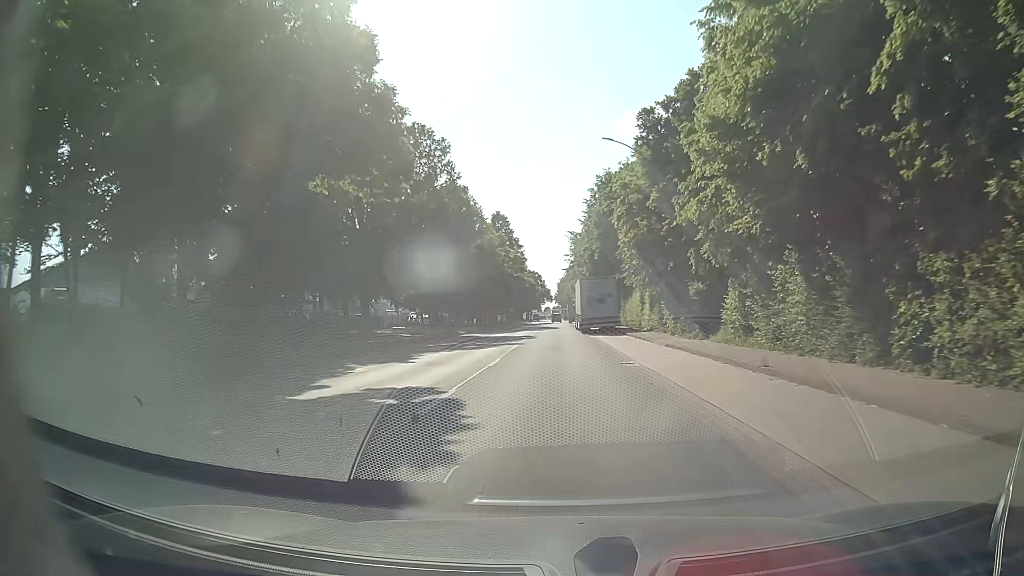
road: tertiary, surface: asphalt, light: Day
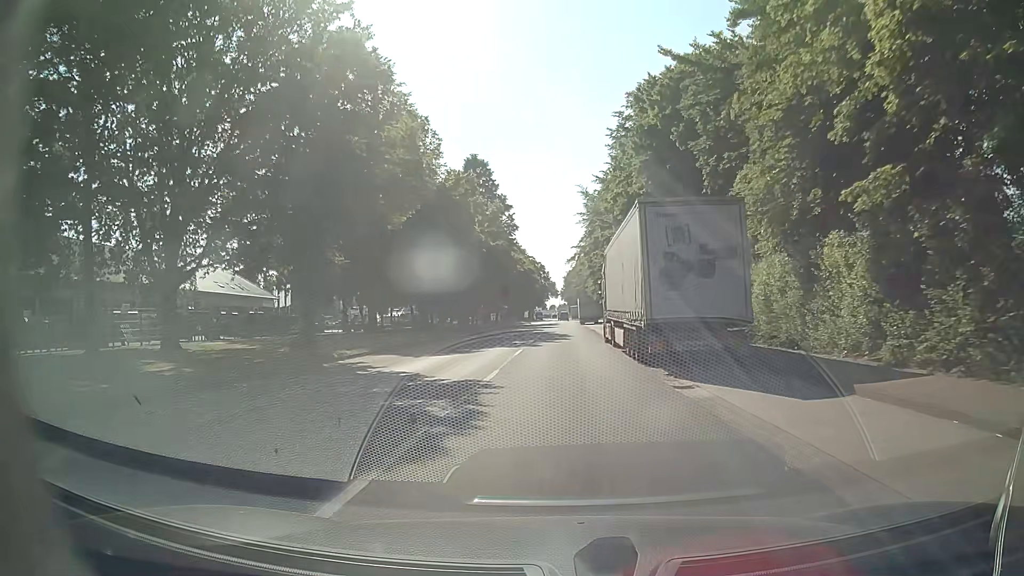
(-0.3, +31.9) m; -1°
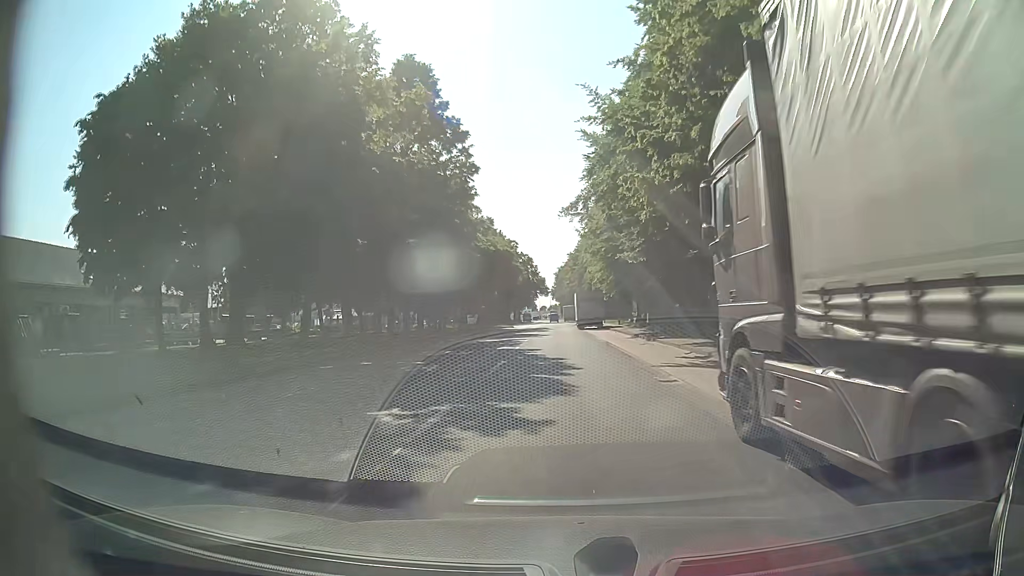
(+0.1, +24.1) m; 0°
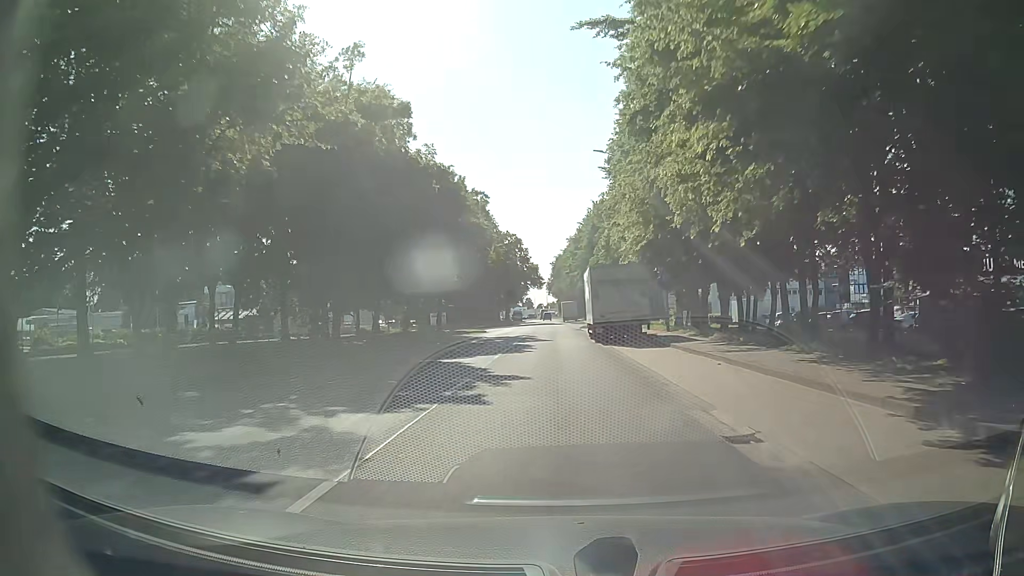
(+0.3, +31.9) m; 0°
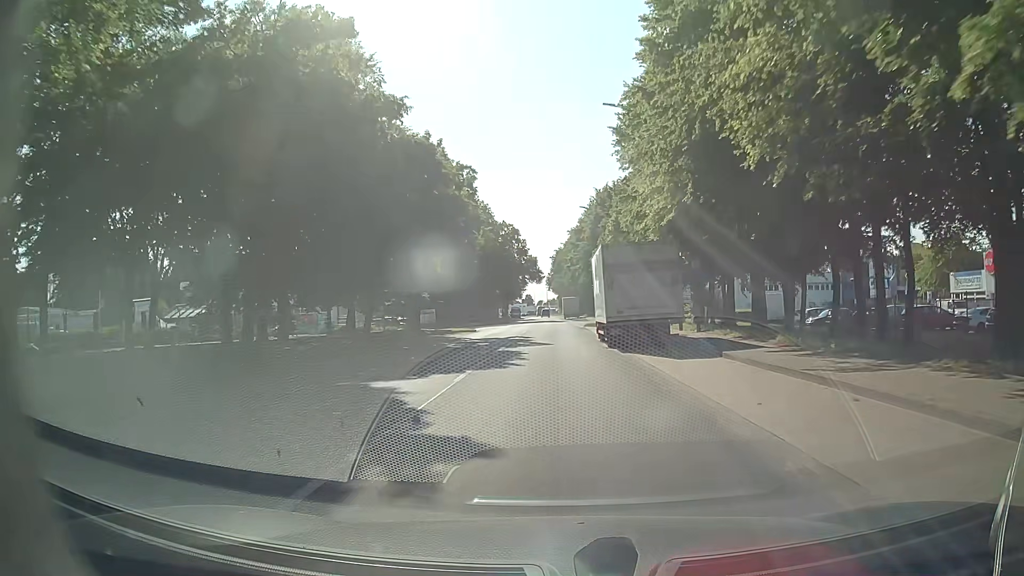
(0.0, +7.9) m; 0°
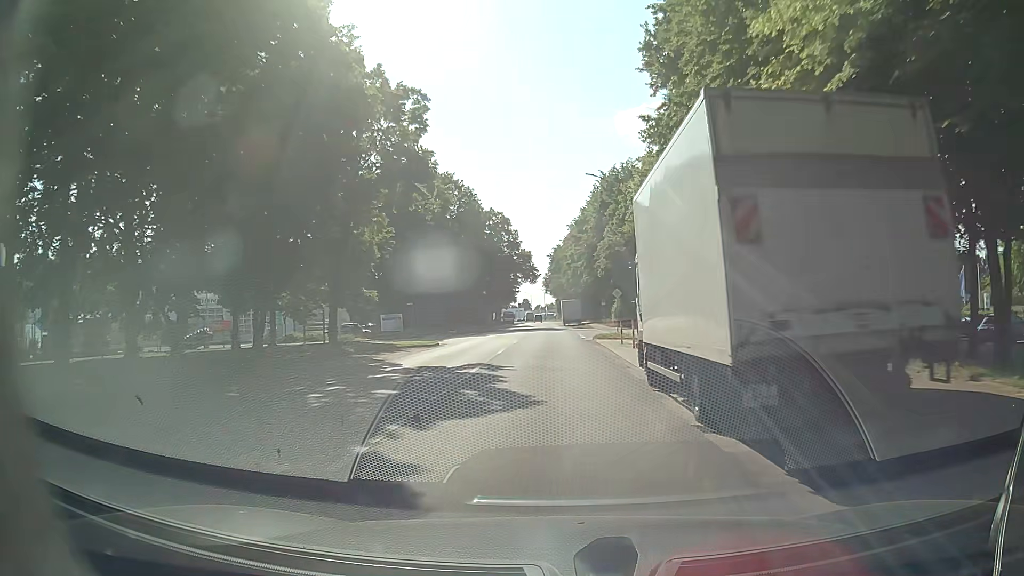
(+0.1, +15.9) m; 0°
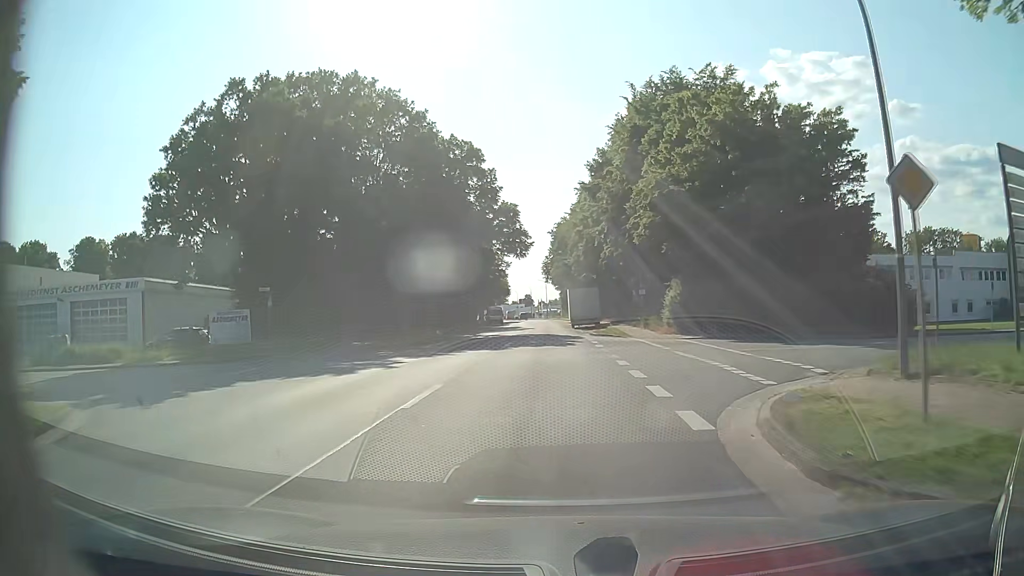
(0.0, +32.5) m; -1°
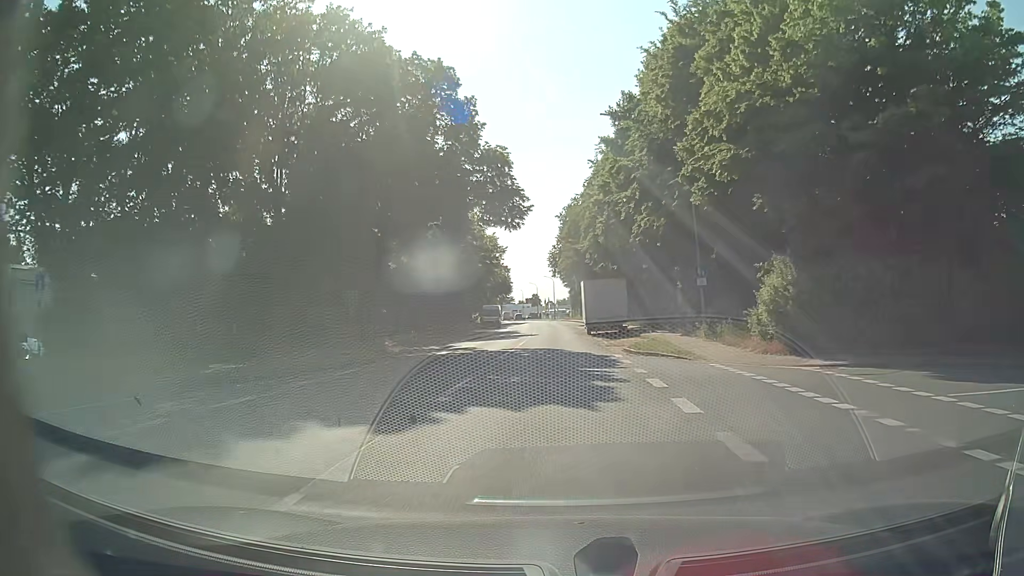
(0.0, +16.4) m; -1°
(0, +10) (0, +20) (0, +30) (0, +40) (0, +50) (0, +60) (0, +70) (0, +80) (0, +90) (-1, +100) m
